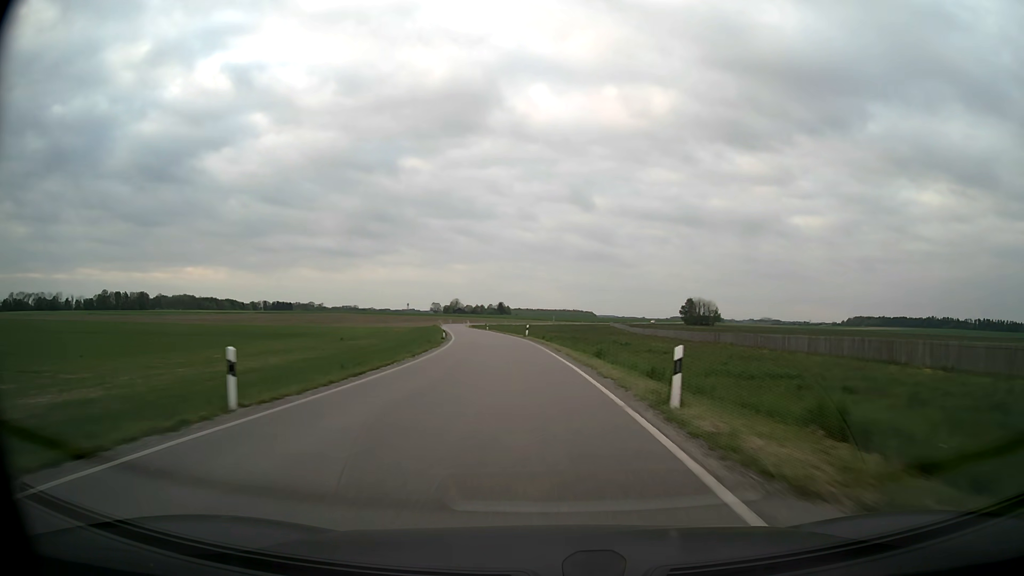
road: secondary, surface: asphalt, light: Day
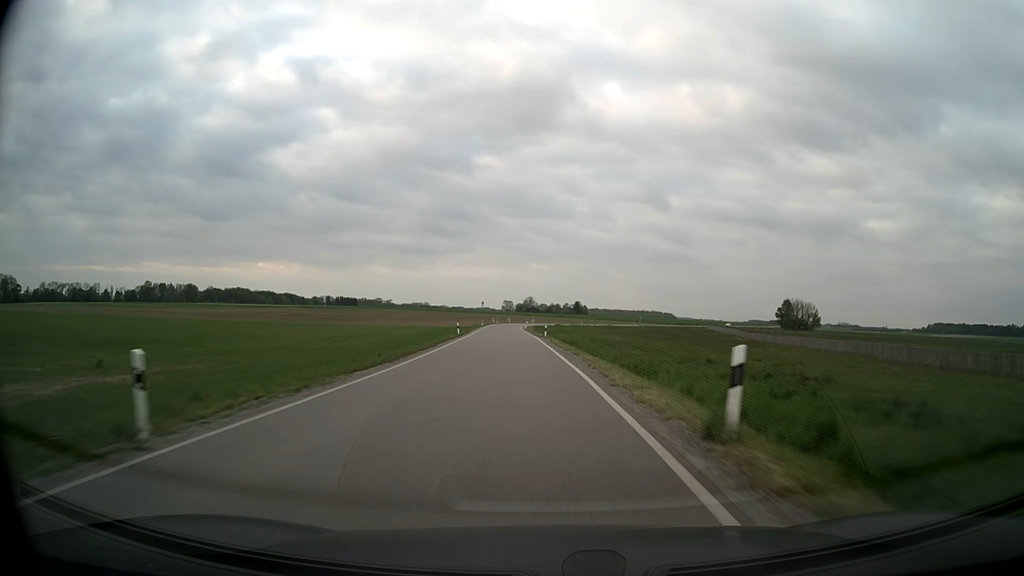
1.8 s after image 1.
(-2.9, +48.3) m; -7°
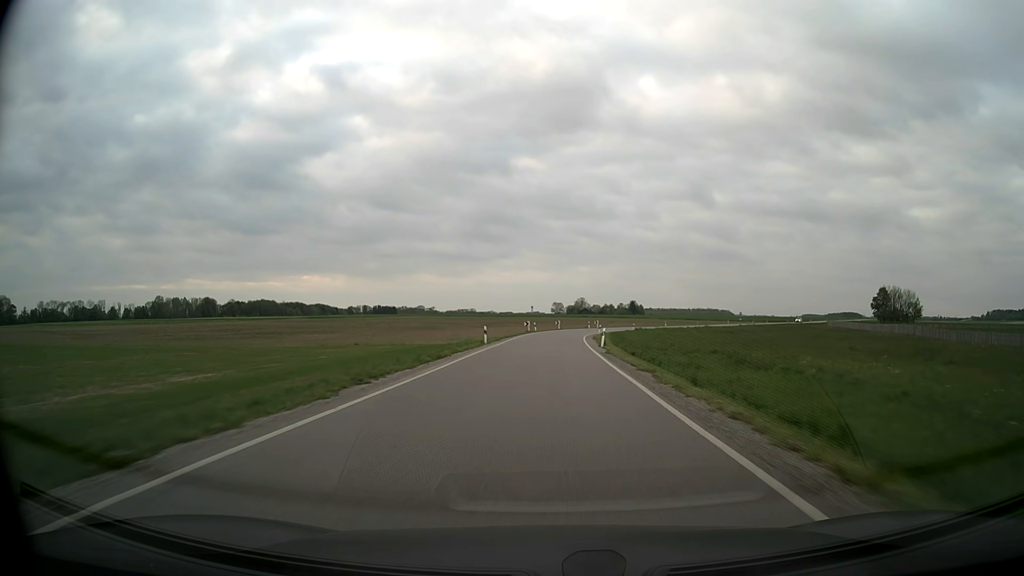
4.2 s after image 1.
(-3.5, +63.9) m; -4°
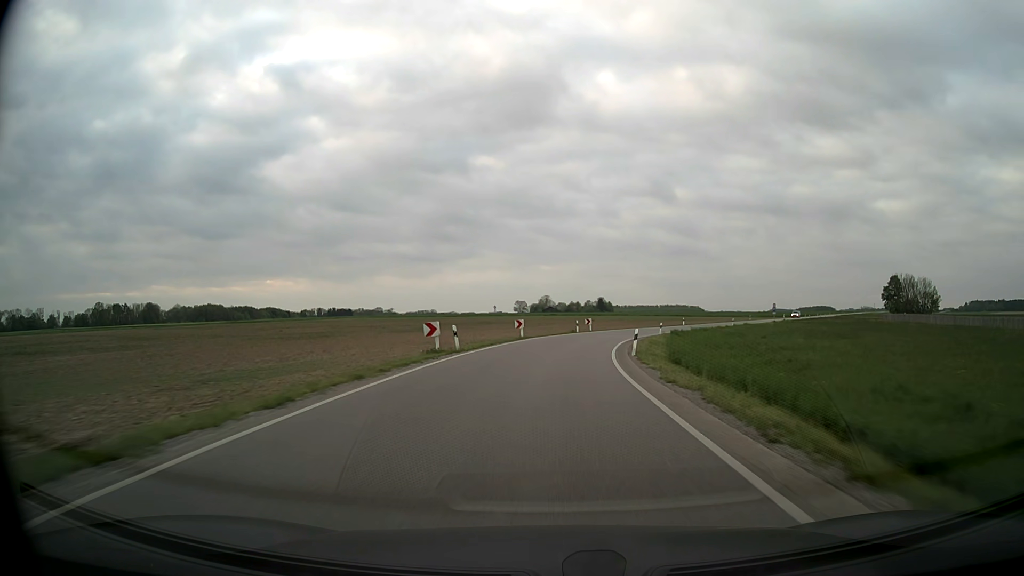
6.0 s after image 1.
(+0.7, +46.3) m; +3°
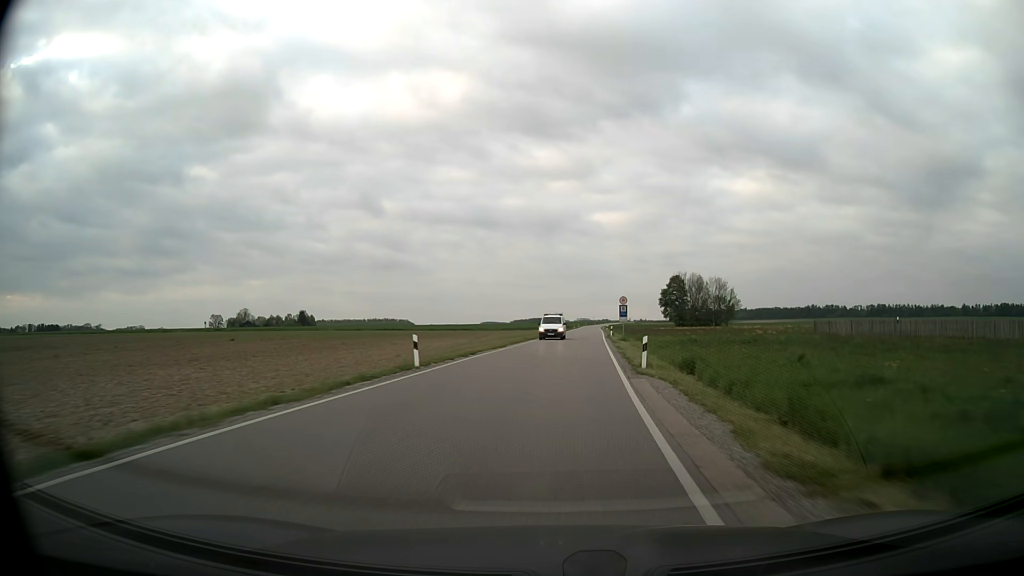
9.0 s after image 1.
(+12.8, +68.6) m; +24°
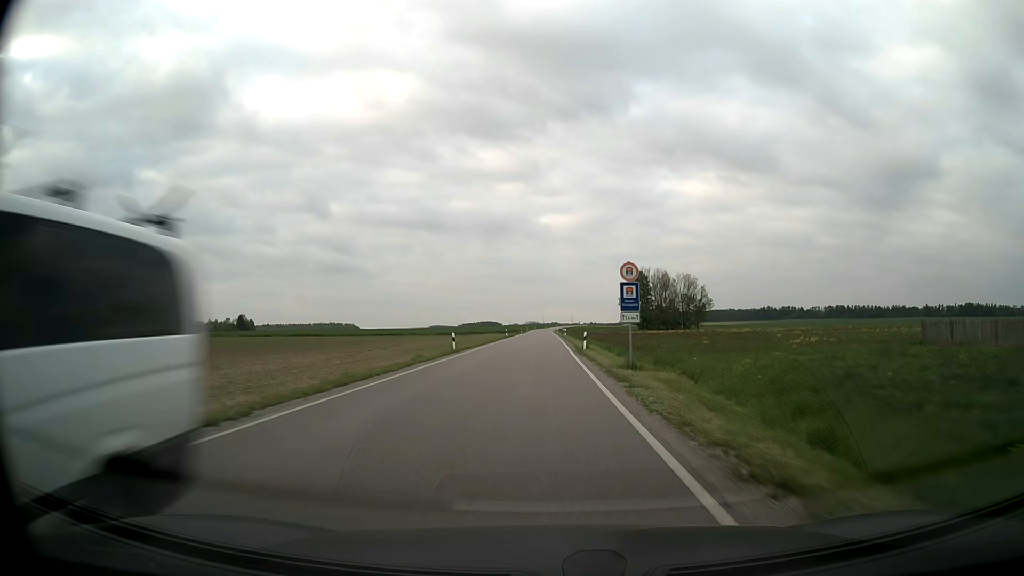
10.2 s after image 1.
(+1.7, +29.5) m; +5°
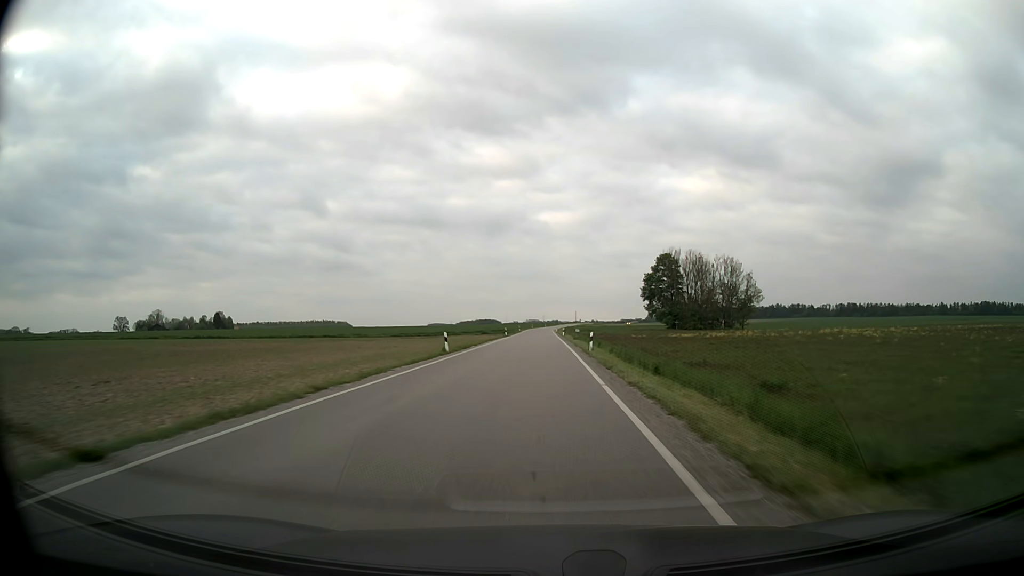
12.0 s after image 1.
(0.0, +47.7) m; 0°
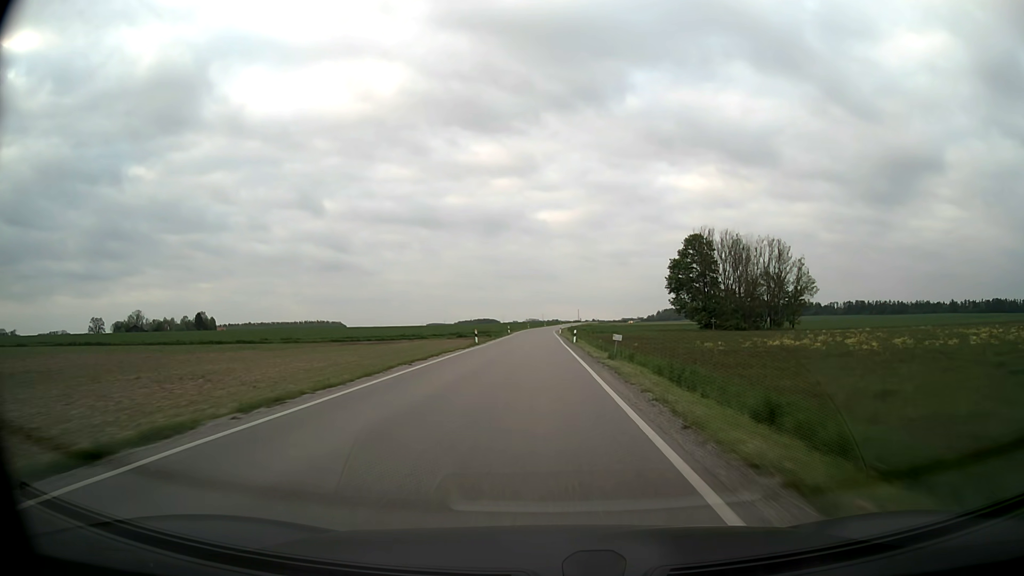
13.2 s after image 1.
(0.0, +33.1) m; 0°
(0, +10) (0, +20) (0, +30) (0, +40) (0, +50) (0, +60) (0, +70) (0, +80) (0, +90) (0, +100) m
